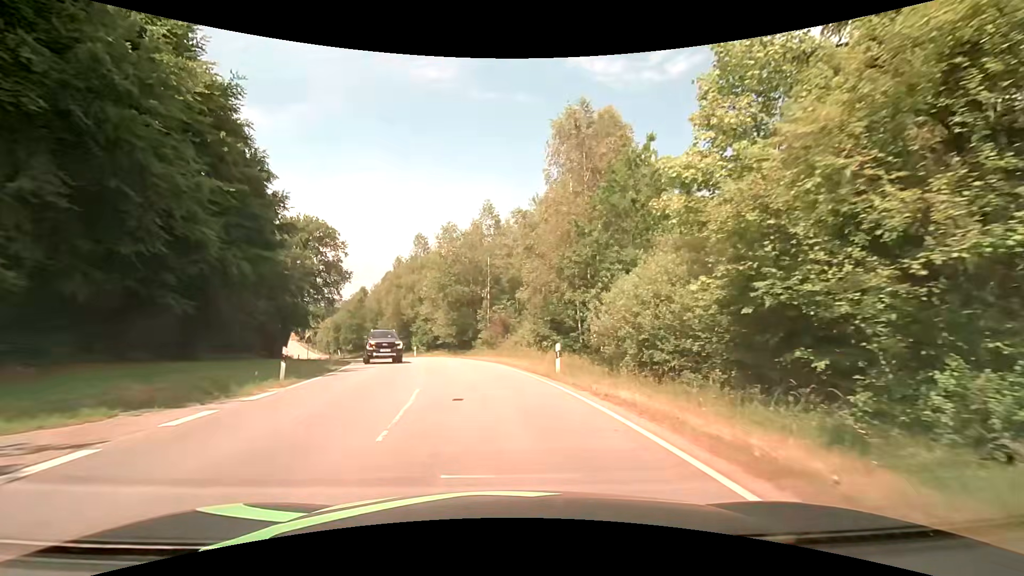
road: tertiary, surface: asphalt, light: Day
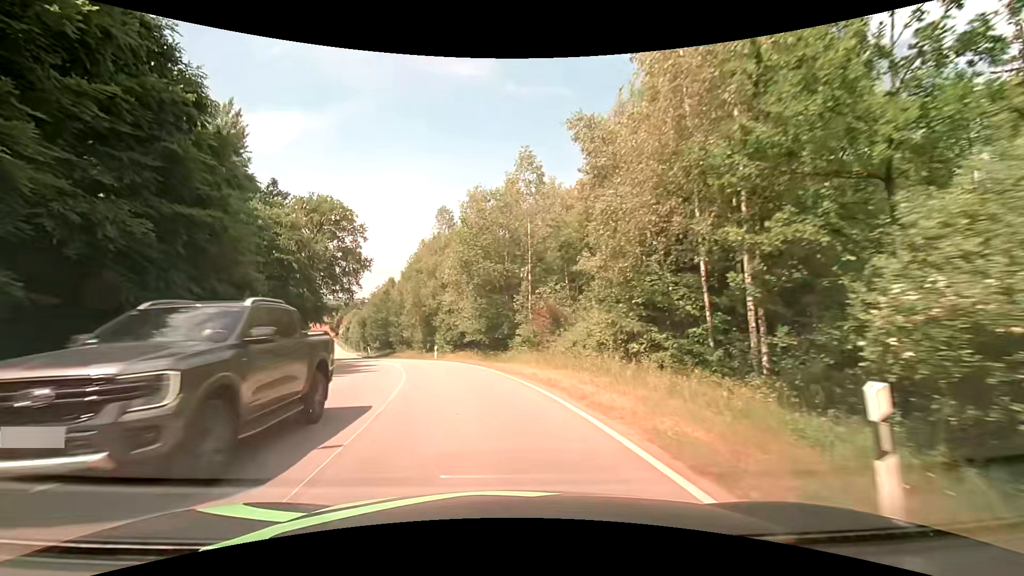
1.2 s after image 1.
(-0.4, +12.7) m; -4°
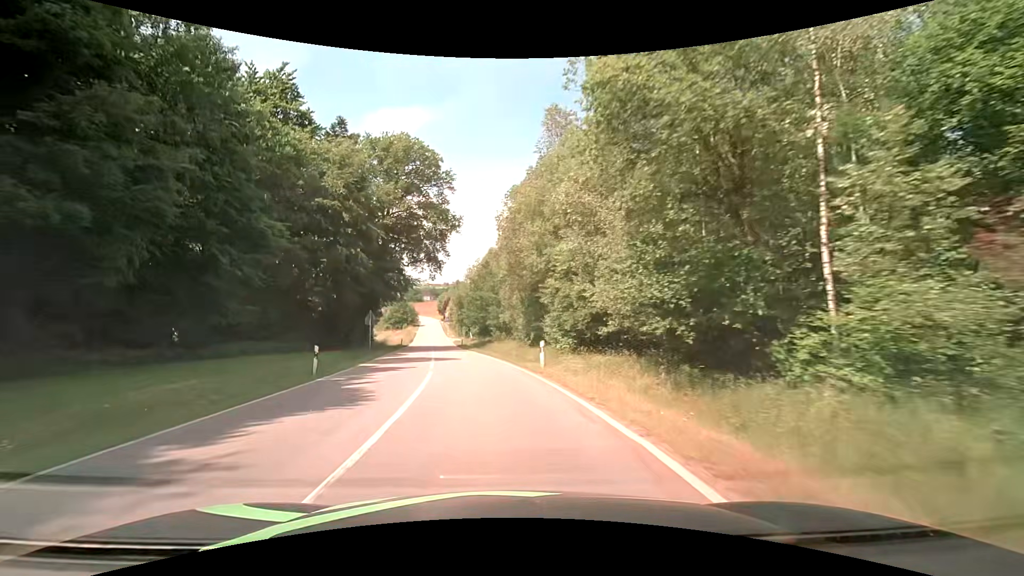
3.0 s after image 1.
(-2.7, +21.4) m; -14°
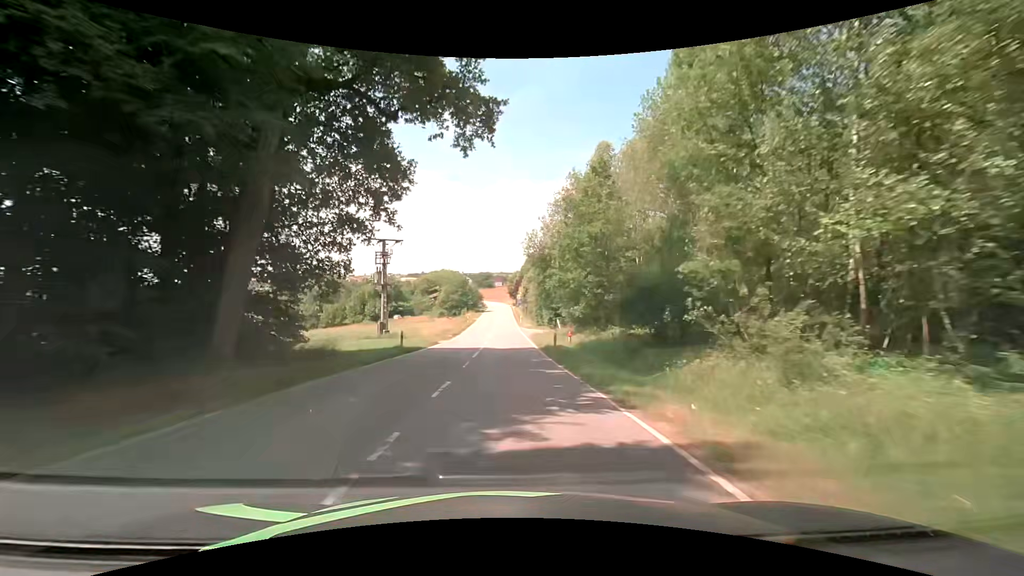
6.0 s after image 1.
(-4.1, +41.3) m; -8°
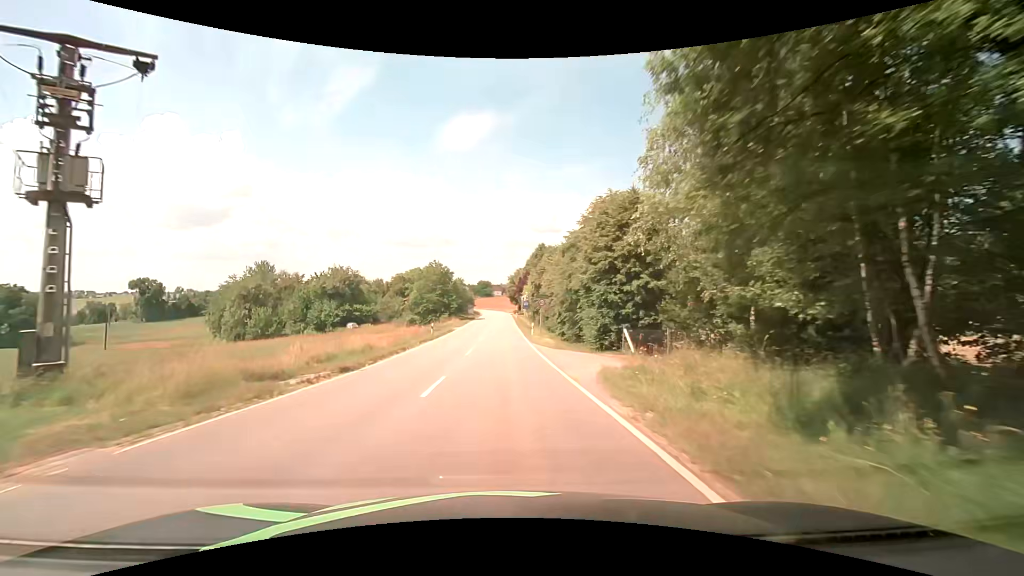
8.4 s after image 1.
(-0.1, +35.7) m; 0°
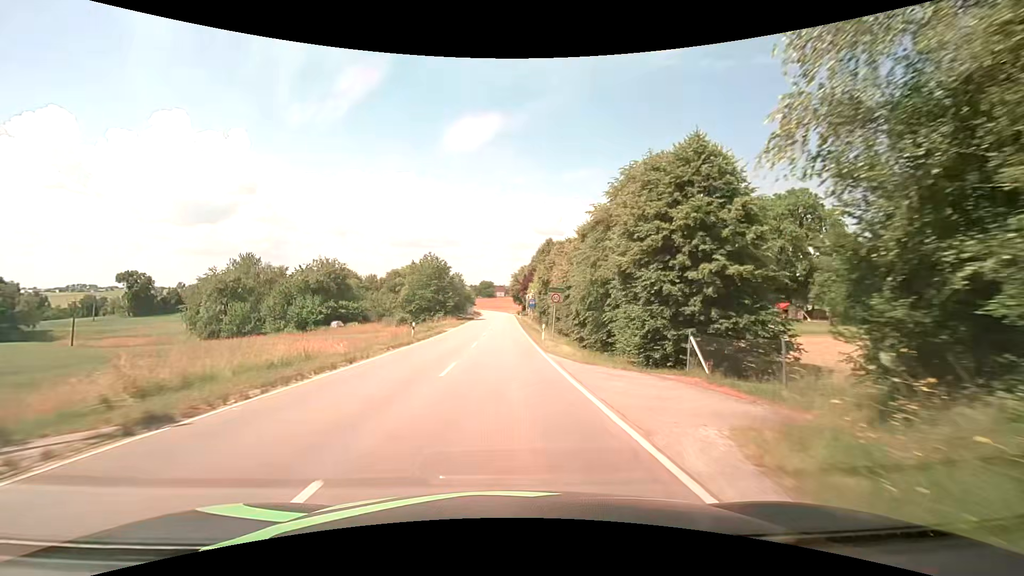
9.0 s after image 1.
(0.0, +9.2) m; 0°
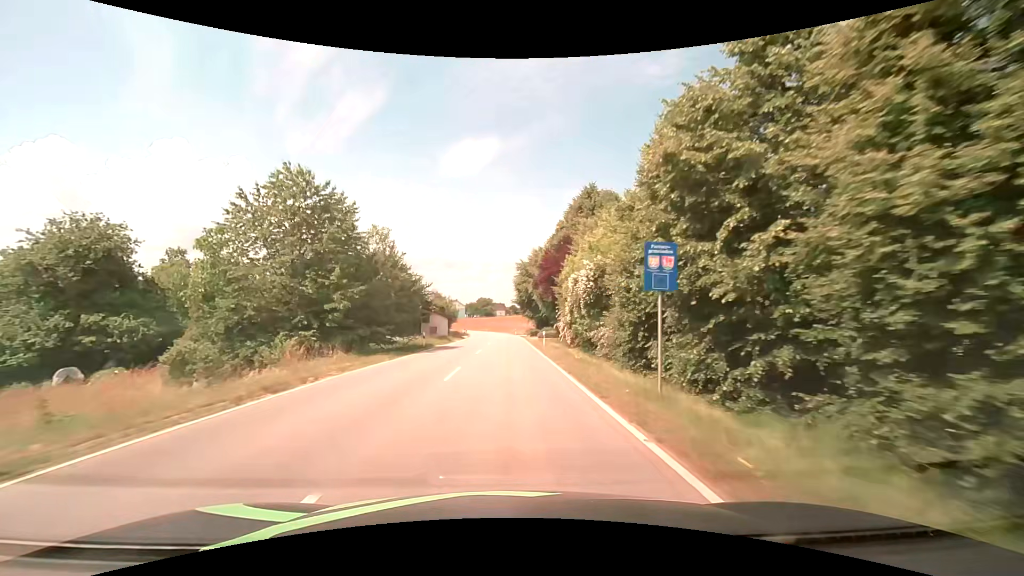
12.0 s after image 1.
(0.0, +48.4) m; 0°
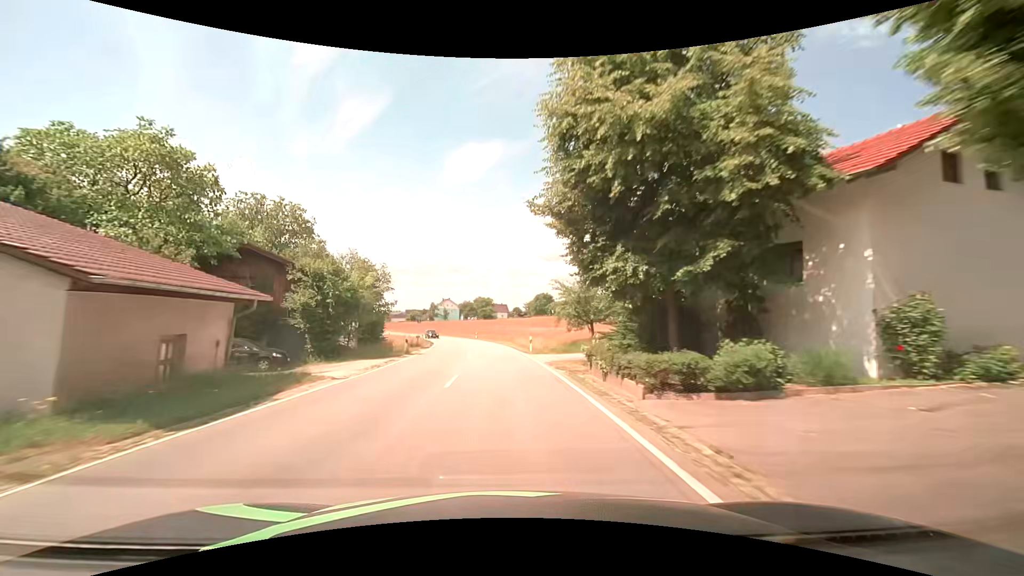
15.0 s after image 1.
(+0.1, +48.9) m; 0°
(0, +10) (0, +20) (-1, +30) (-1, +40) (-2, +50) (-3, +60) (-5, +70) (-8, +79) (-11, +89) (-15, +98) m
